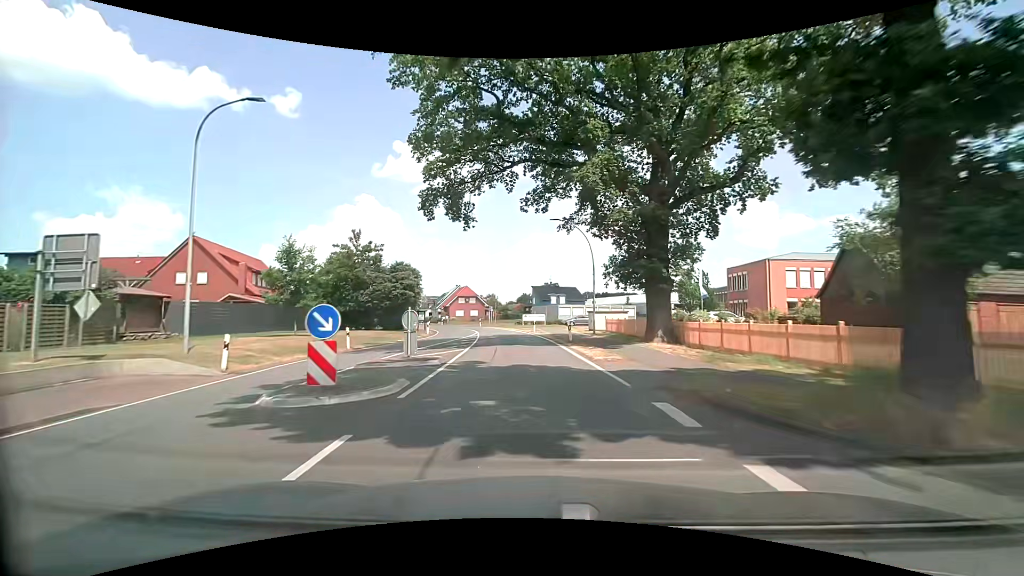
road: secondary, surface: asphalt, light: Day
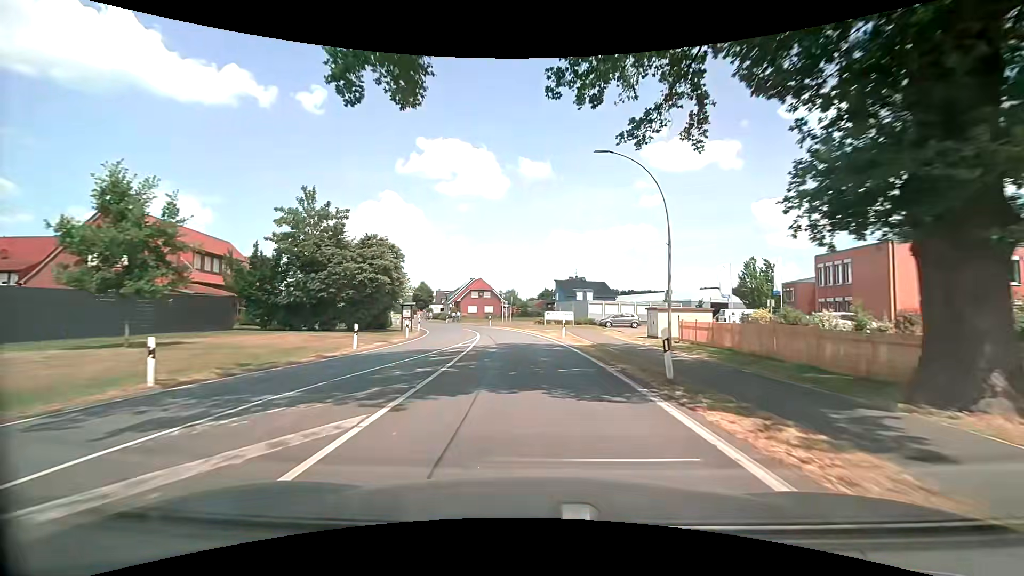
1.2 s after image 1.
(-0.5, +14.7) m; -3°
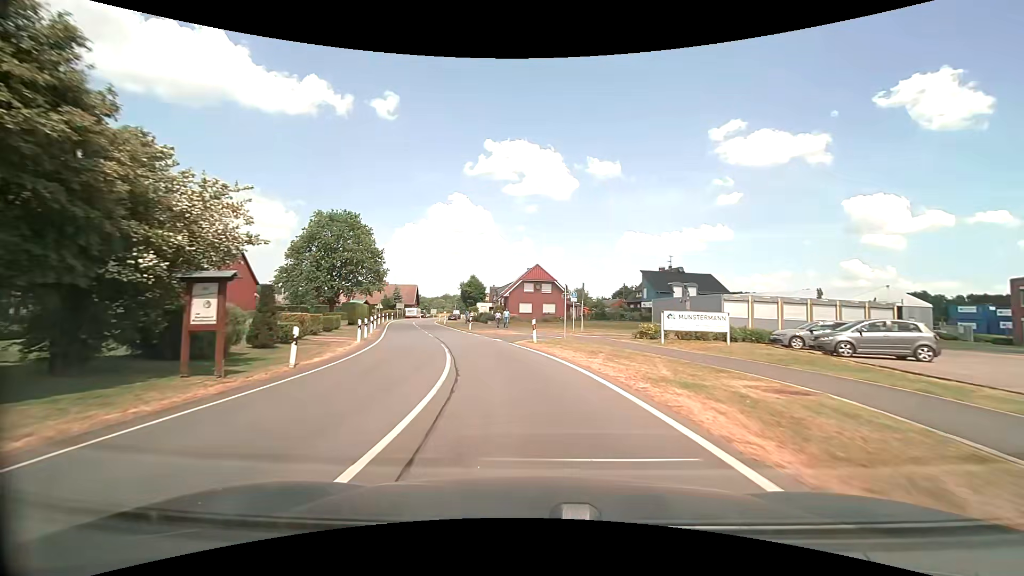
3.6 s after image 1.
(-1.1, +29.7) m; -7°
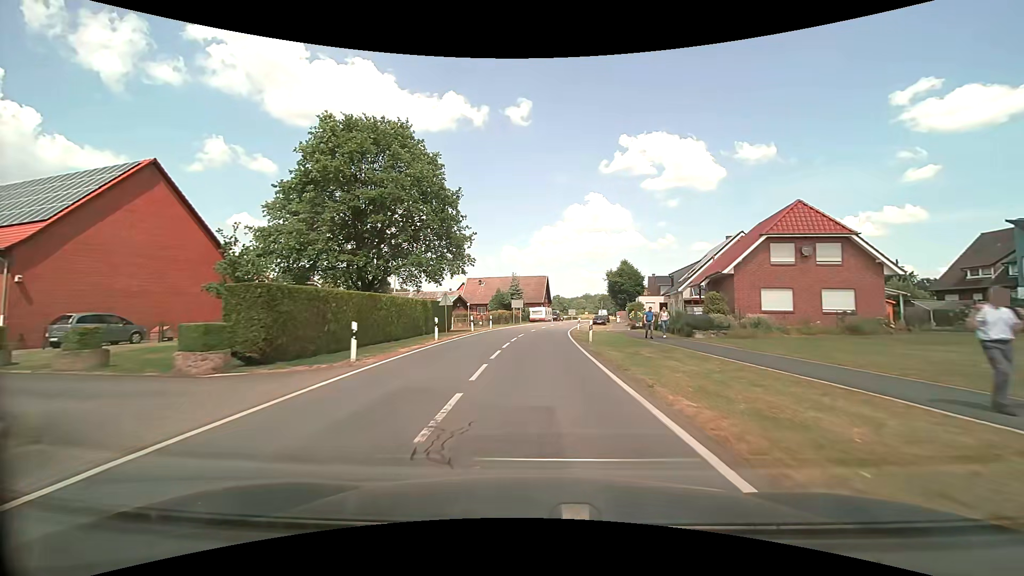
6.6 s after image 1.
(-6.4, +36.7) m; -16°
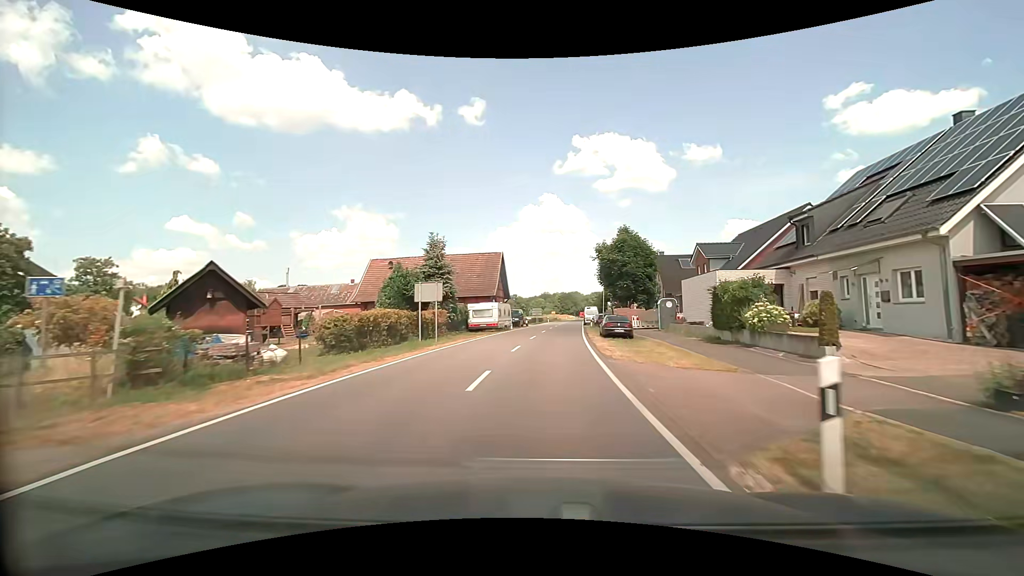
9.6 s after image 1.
(+0.7, +37.7) m; +4°
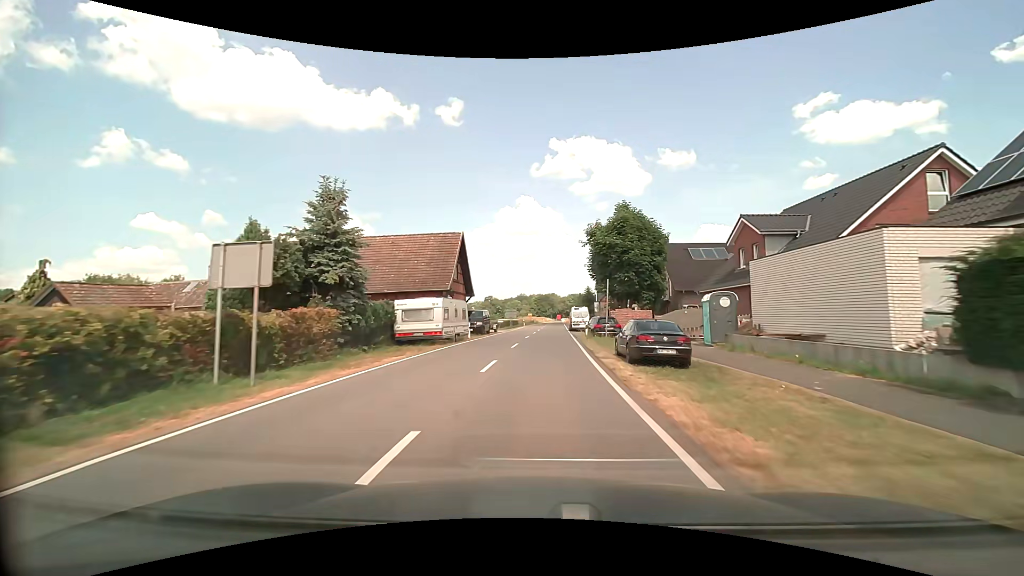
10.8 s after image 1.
(+0.4, +14.9) m; +3°
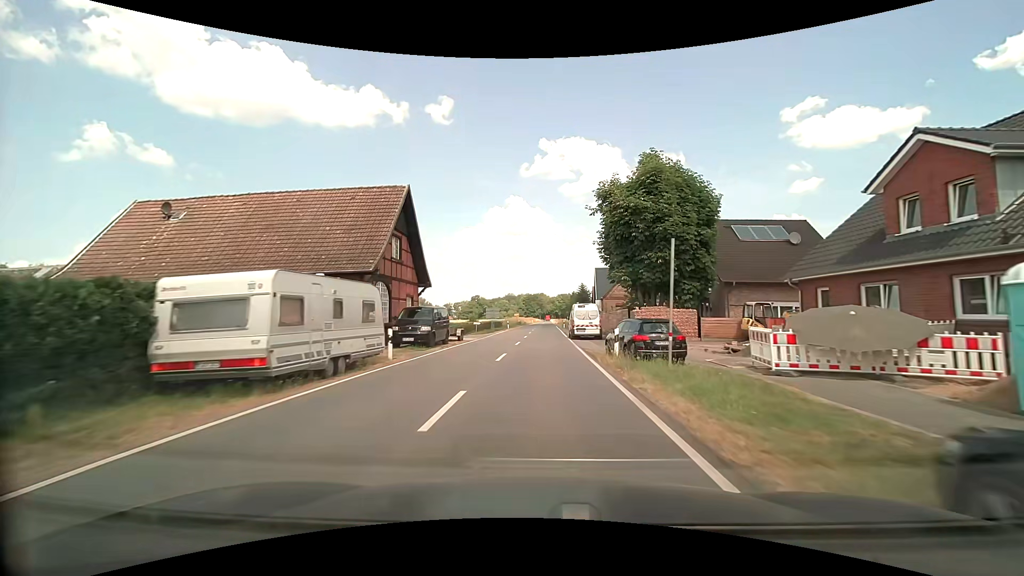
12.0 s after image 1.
(+0.2, +15.2) m; +1°
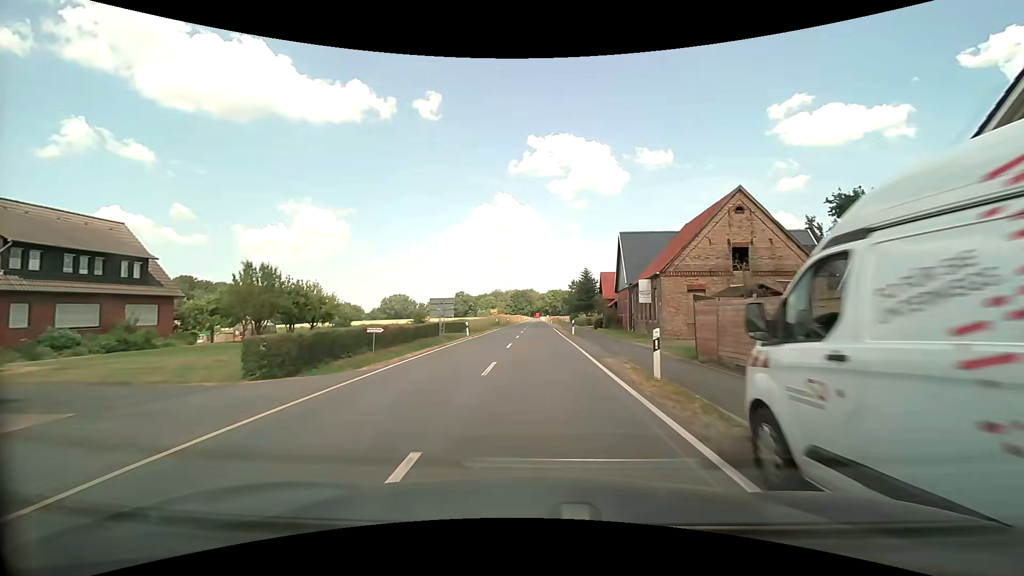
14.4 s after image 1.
(+0.5, +31.4) m; +1°
(0, +10) (0, +20) (+1, +30) (+1, +40) (+1, +50) (+1, +60) (+1, +70) (+1, +80) (+2, +90) (+2, +100) m
